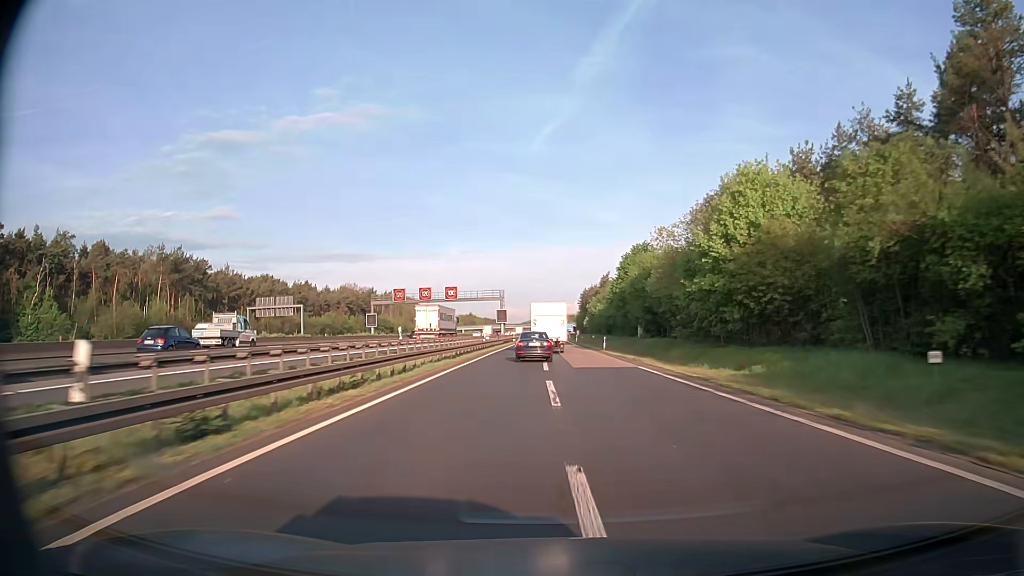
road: motorway_link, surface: asphalt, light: Day
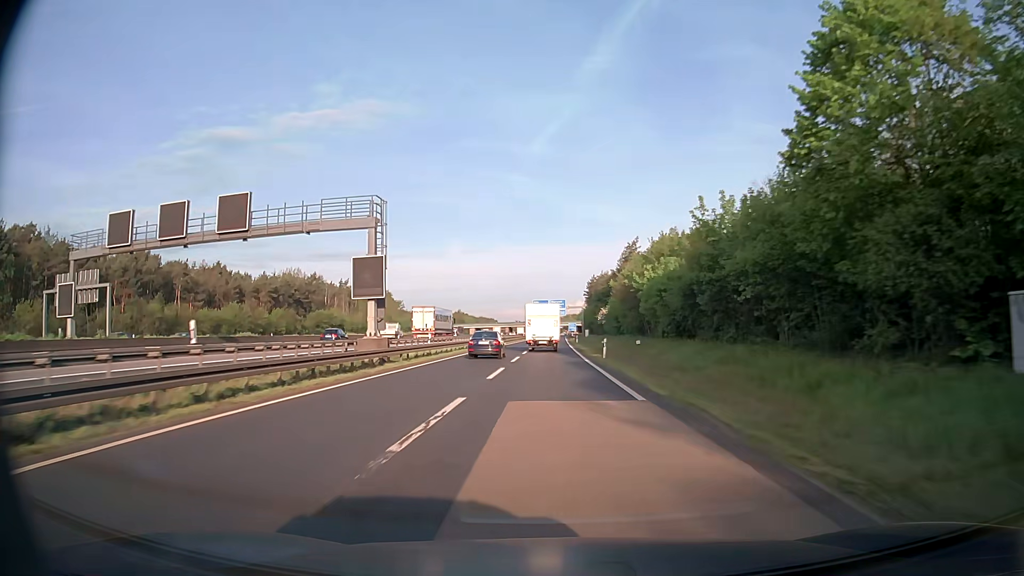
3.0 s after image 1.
(+0.8, +65.1) m; 0°
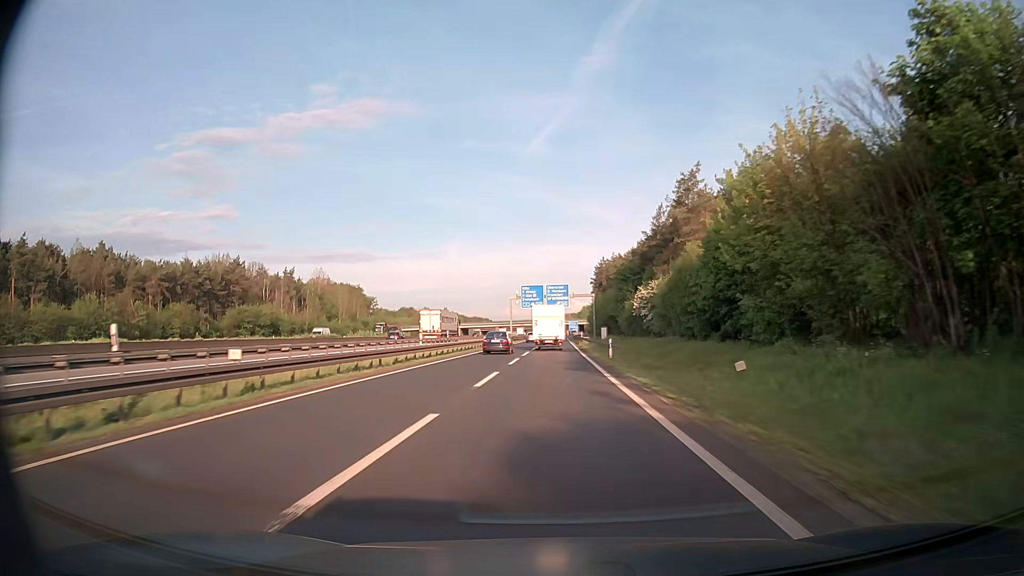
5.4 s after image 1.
(-0.2, +50.9) m; 0°
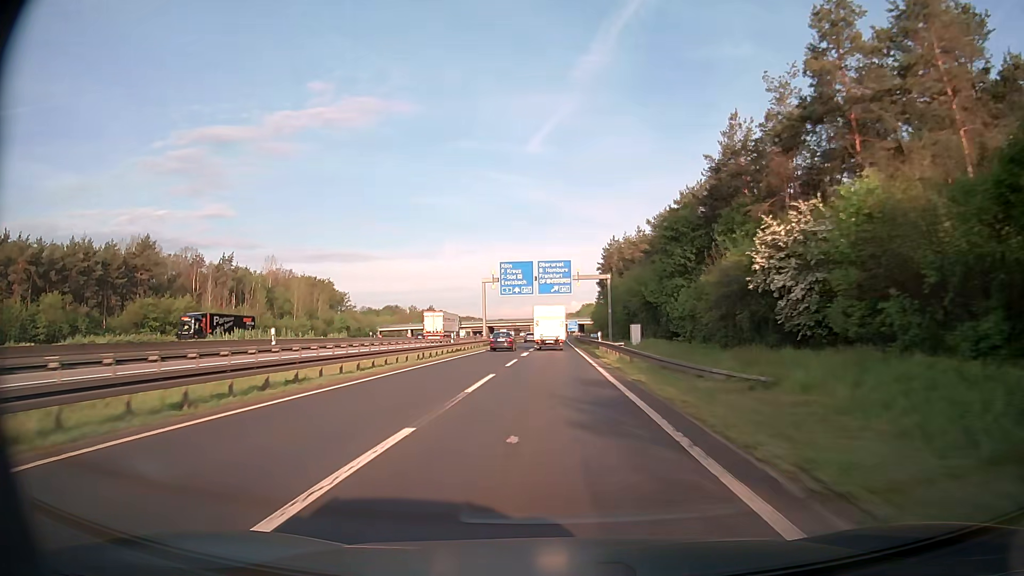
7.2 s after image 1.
(+0.1, +37.8) m; 0°
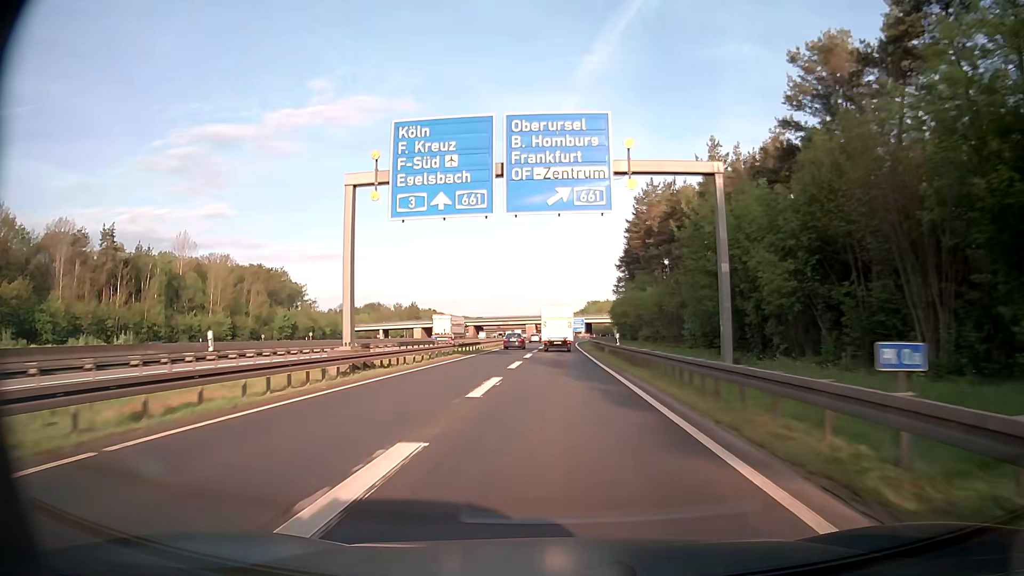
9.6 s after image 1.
(-0.2, +49.9) m; 0°
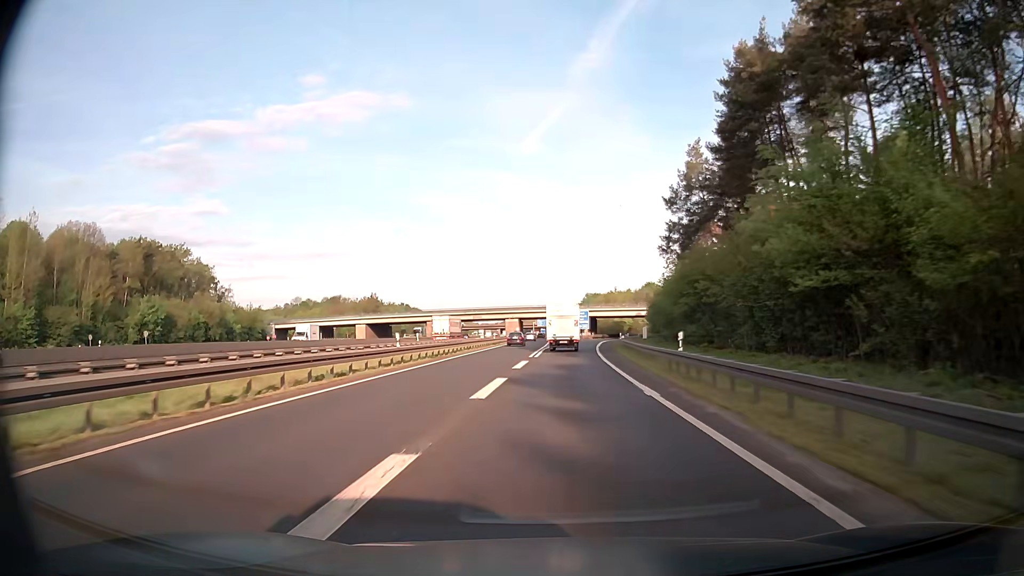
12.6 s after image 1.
(+0.2, +61.7) m; +1°
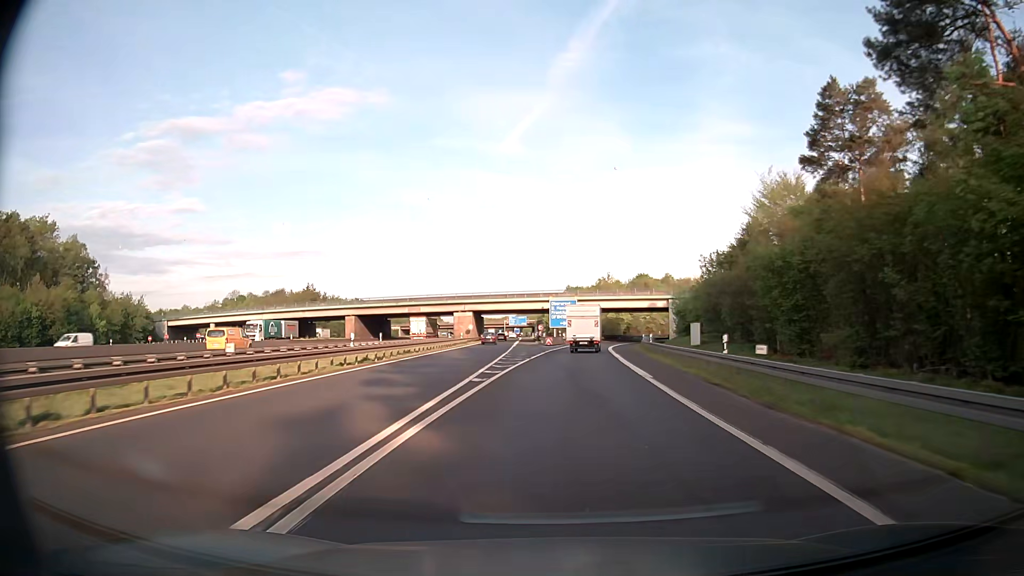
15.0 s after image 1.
(+0.8, +48.0) m; +2°
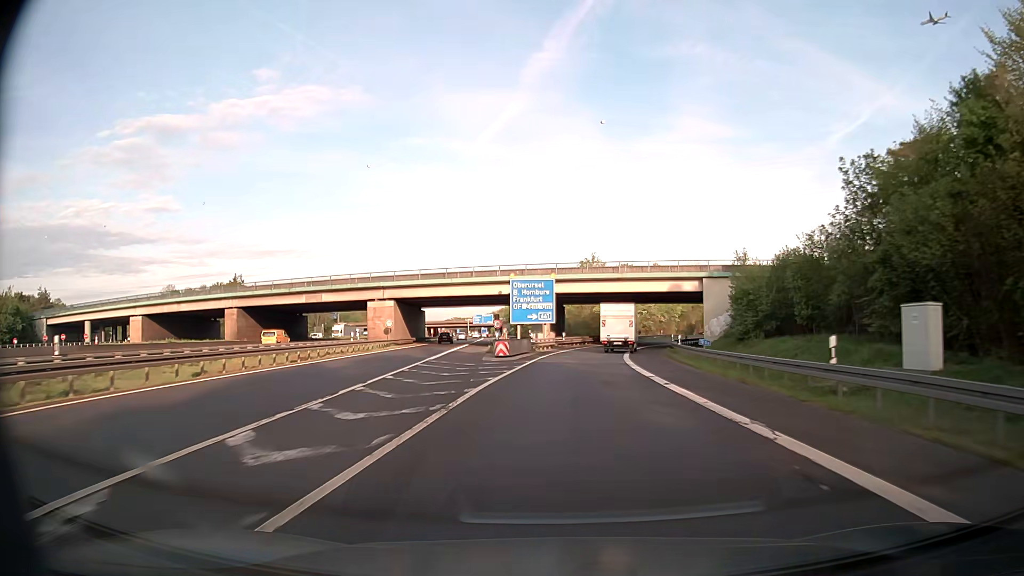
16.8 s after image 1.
(+0.7, +35.4) m; +2°
(0, +10) (0, +20) (+1, +30) (+2, +40) (+3, +50) (+5, +60) (+8, +69) (+10, +79) (+12, +89) (+16, +98) m
